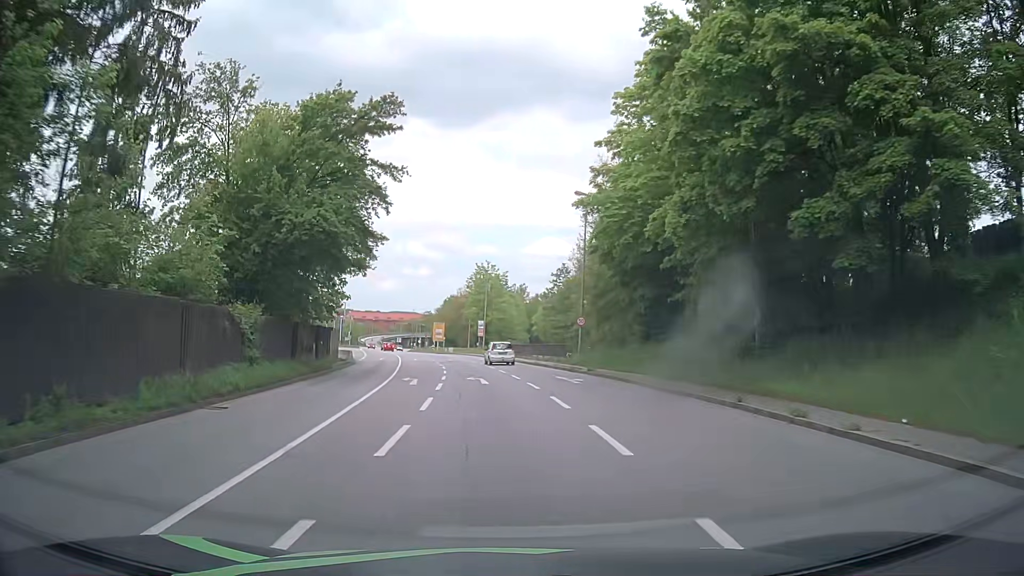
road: primary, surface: asphalt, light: Day
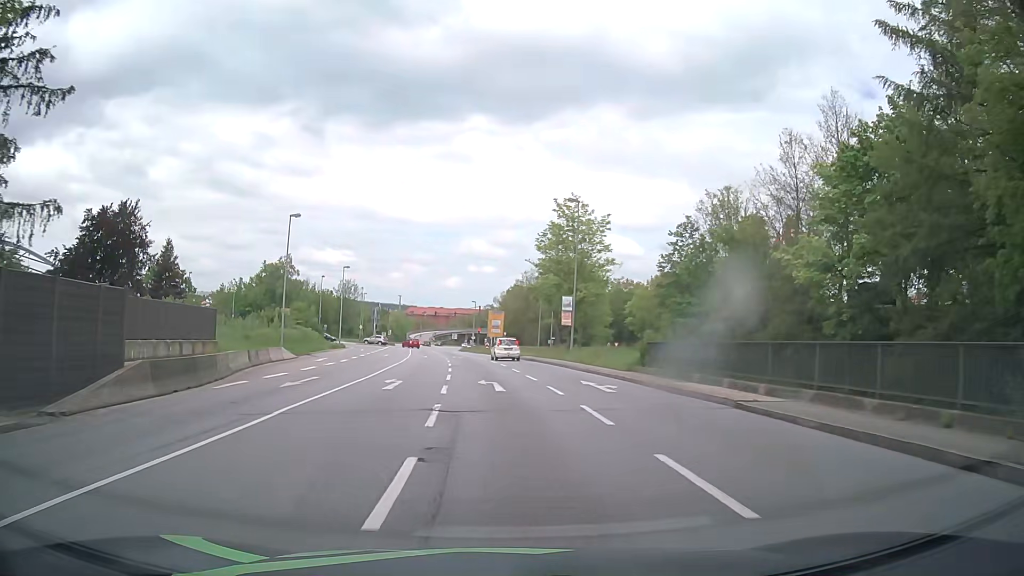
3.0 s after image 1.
(-2.2, +39.0) m; -5°
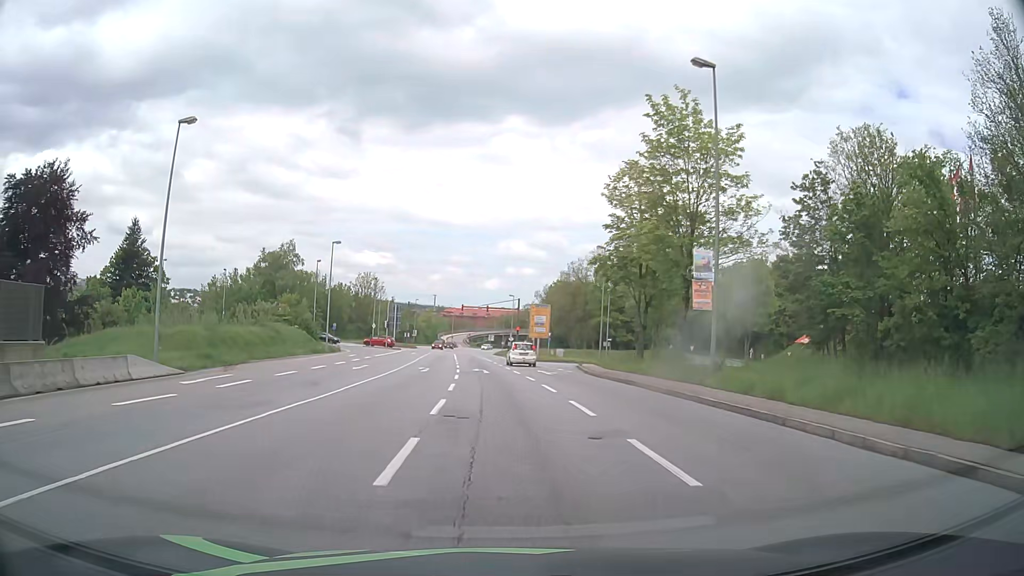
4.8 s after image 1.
(-0.7, +22.6) m; -3°
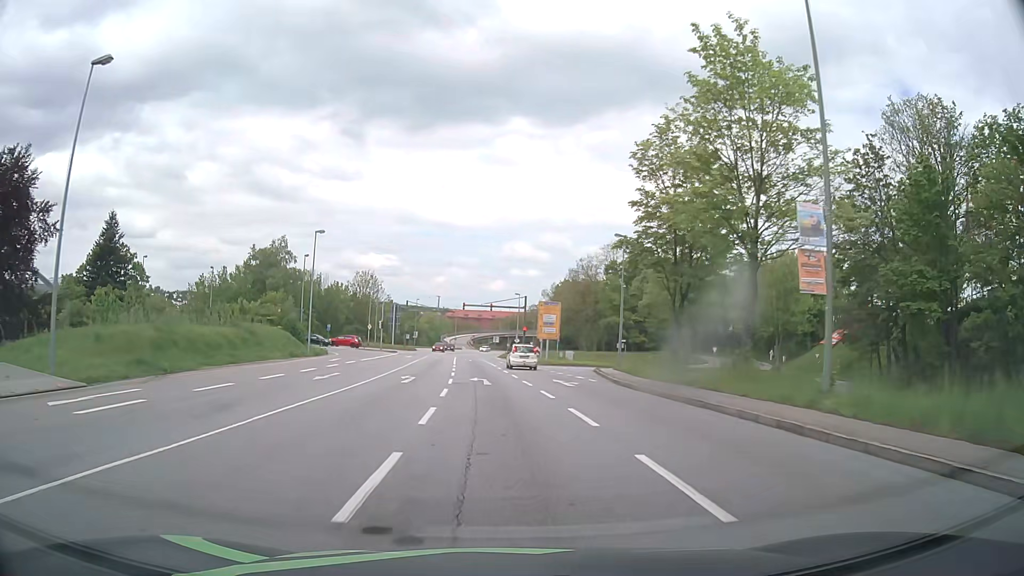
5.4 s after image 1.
(0.0, +7.2) m; 0°
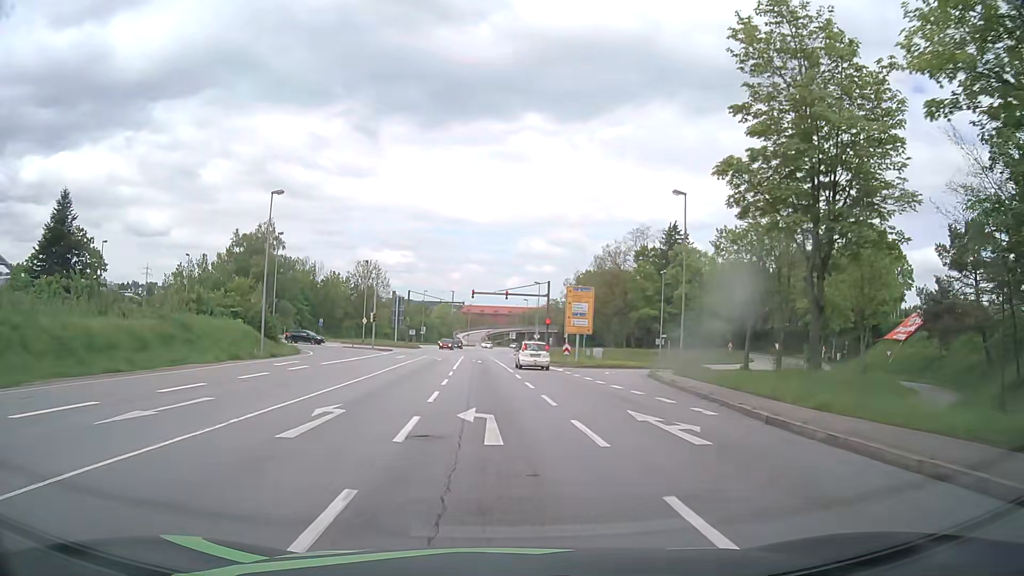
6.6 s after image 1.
(-0.2, +14.0) m; -2°
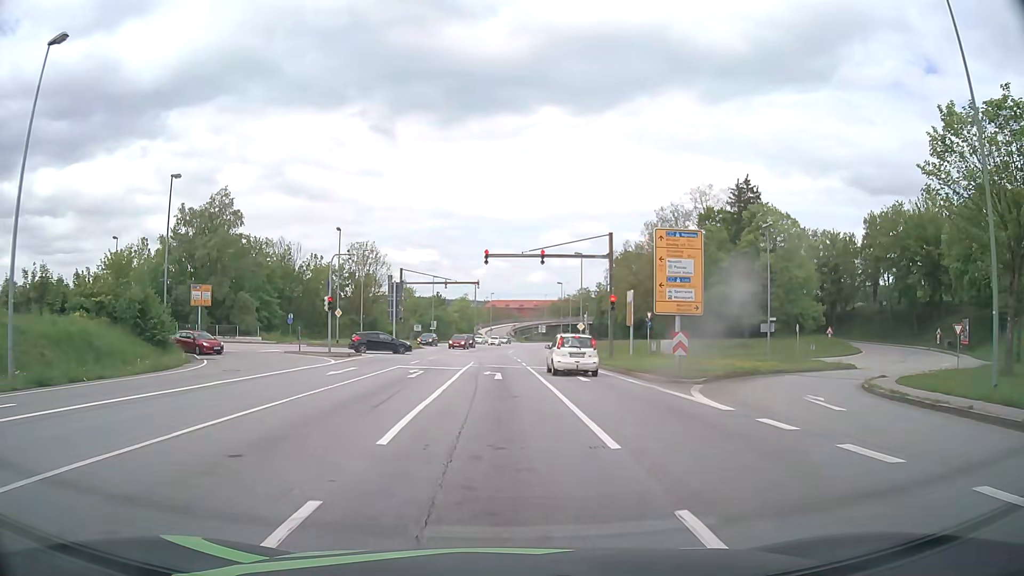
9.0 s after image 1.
(-0.5, +24.4) m; -2°
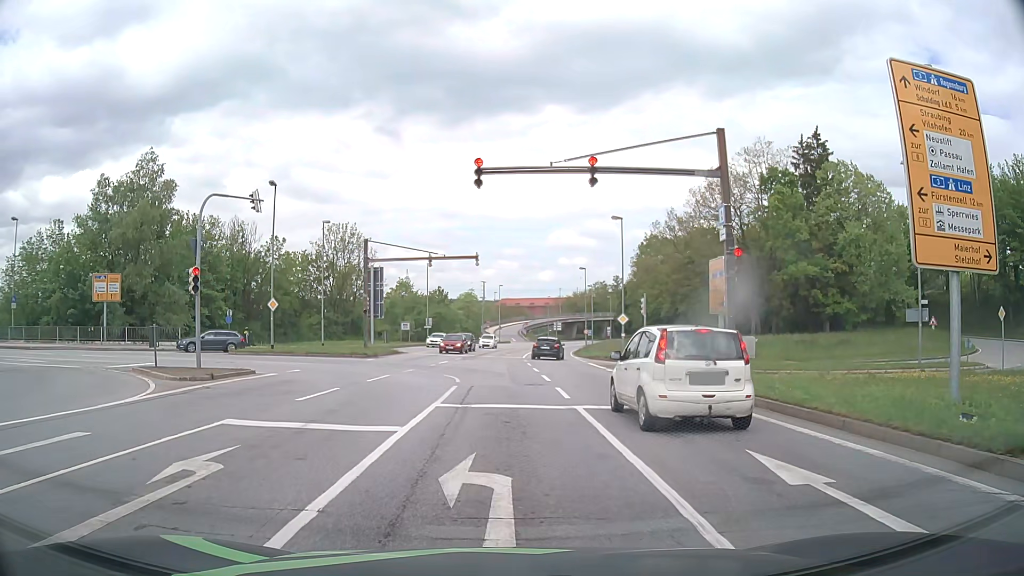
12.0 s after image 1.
(-0.1, +18.6) m; -2°
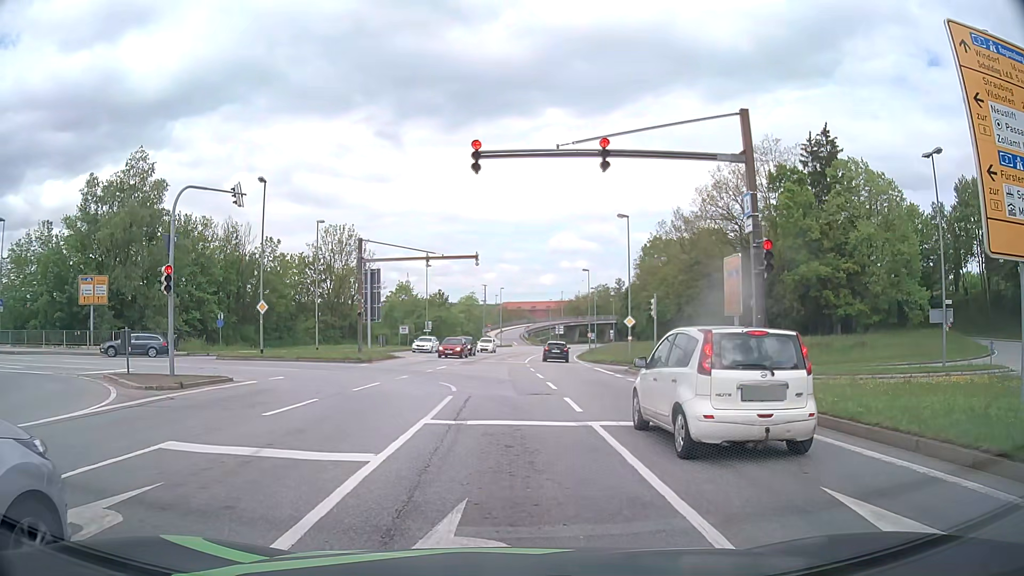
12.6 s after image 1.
(0.0, +2.0) m; 0°
(0, +10) (0, +20) (-5, +29) (-14, +33) (-24, +34) (-34, +35) (-43, +37) (-53, +38) (-63, +40) (-73, +43) m
